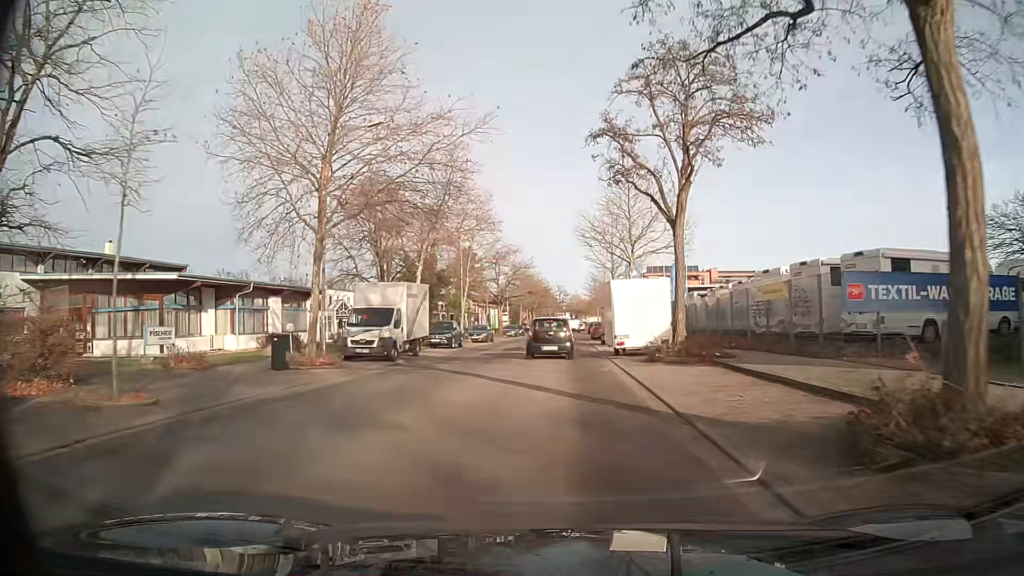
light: Day
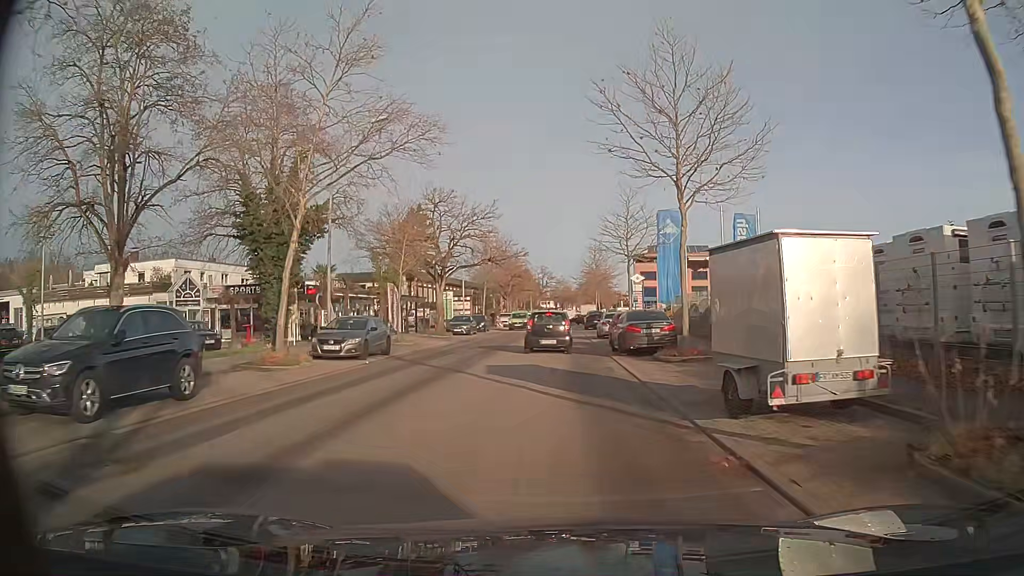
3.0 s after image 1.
(+0.3, +31.4) m; +1°
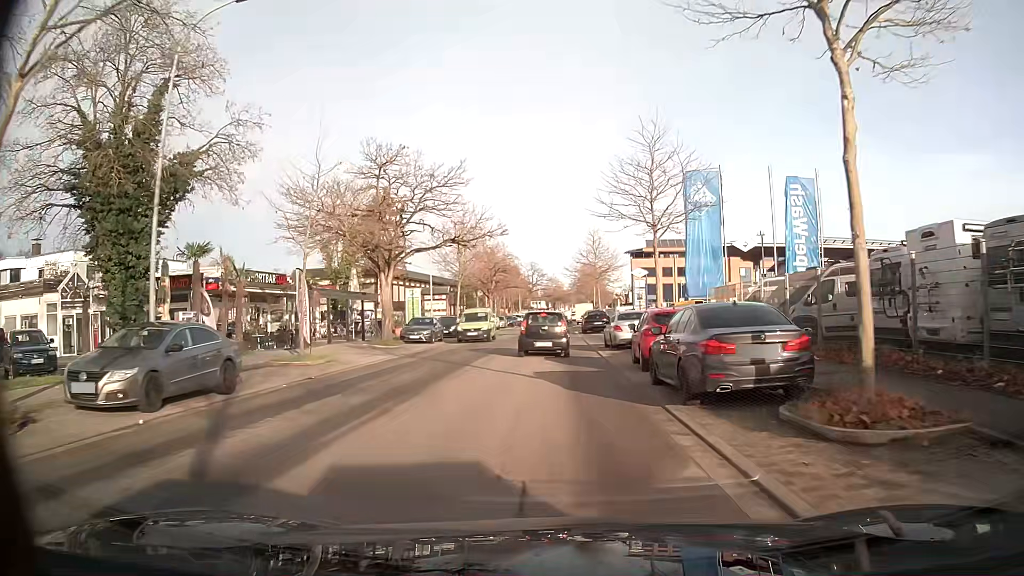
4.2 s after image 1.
(+0.1, +11.9) m; +1°
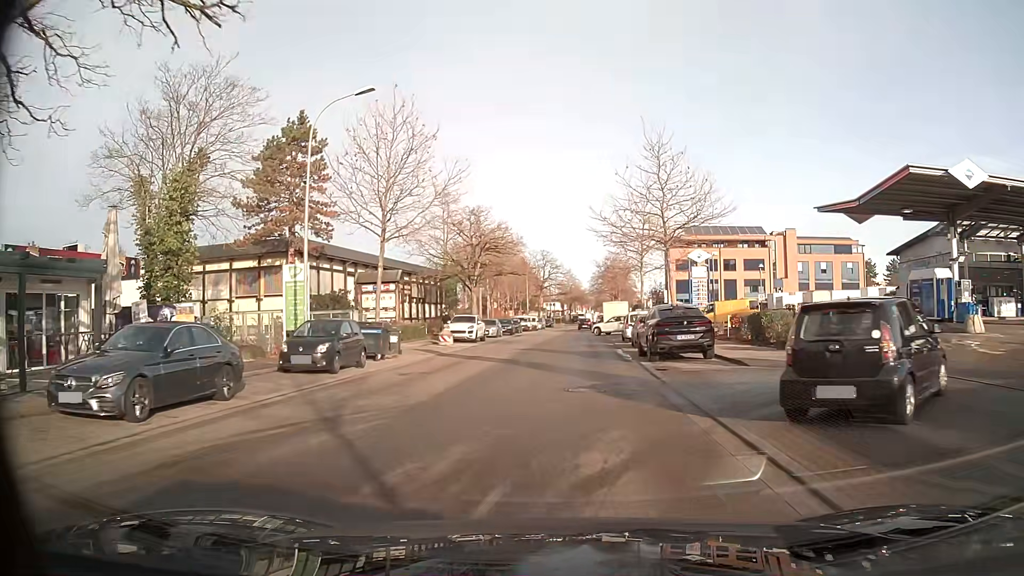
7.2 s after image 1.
(-0.2, +27.4) m; 0°
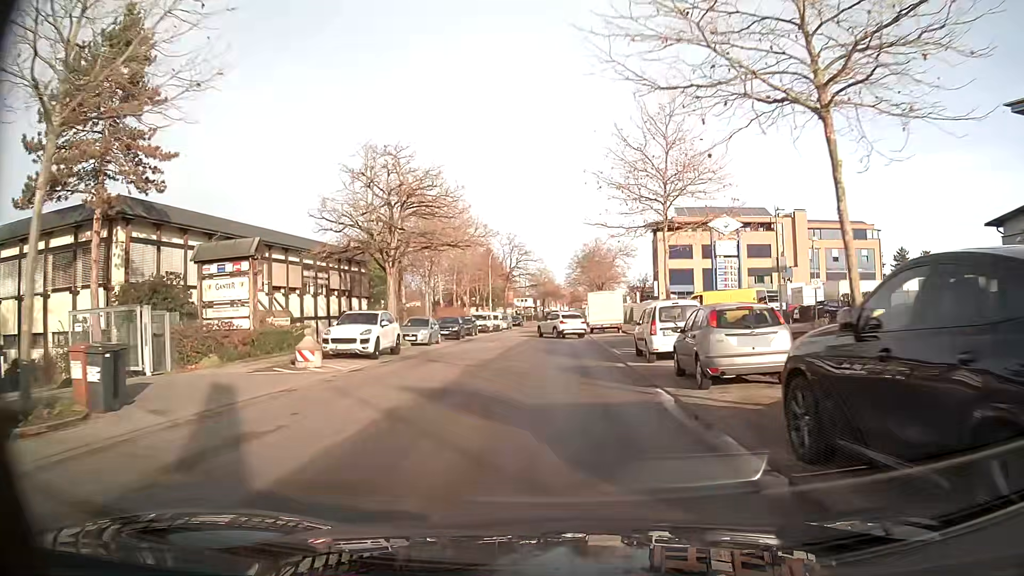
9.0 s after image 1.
(+0.2, +17.7) m; +1°
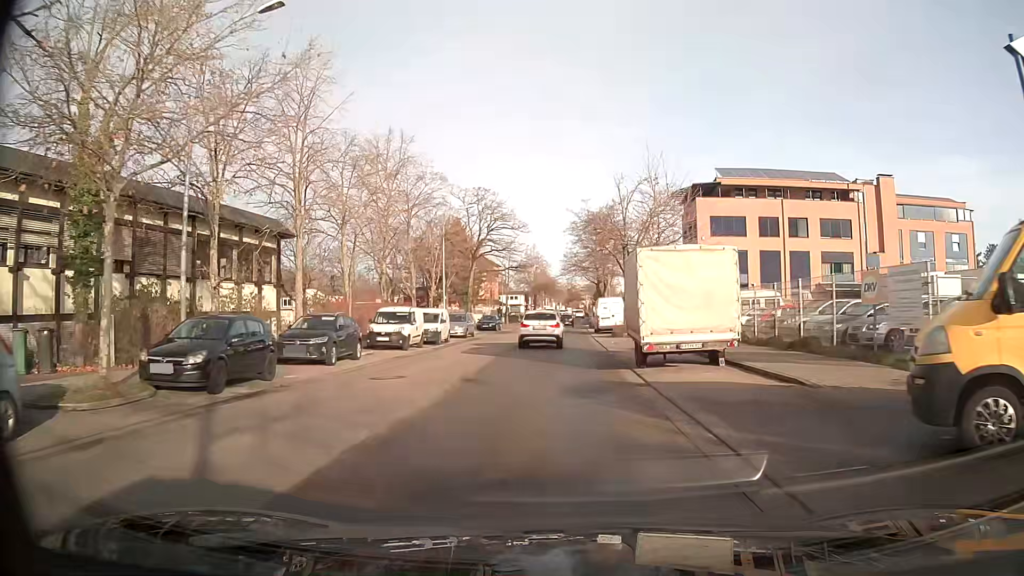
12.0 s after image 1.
(+0.3, +29.8) m; 0°
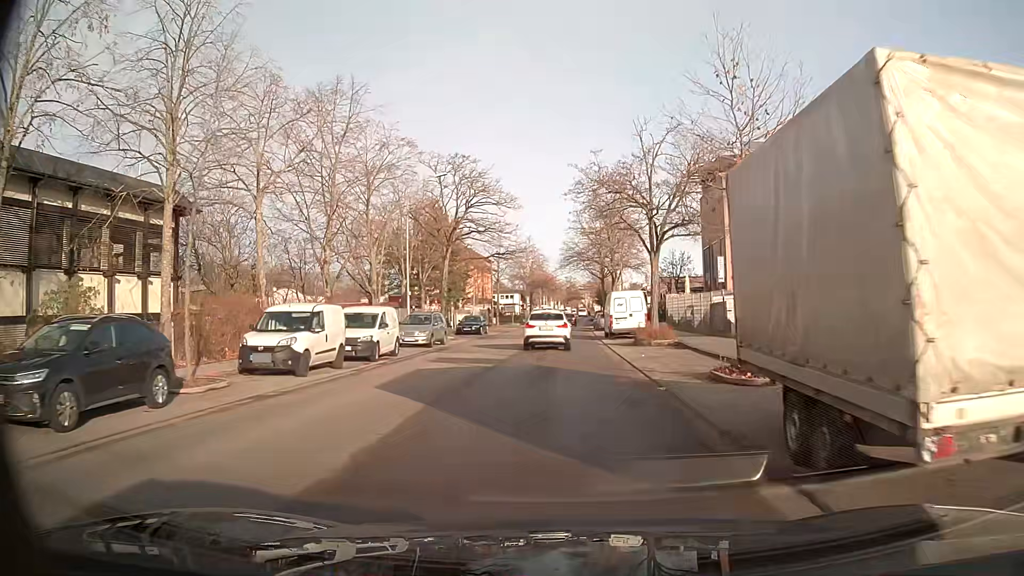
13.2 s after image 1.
(0.0, +11.7) m; 0°
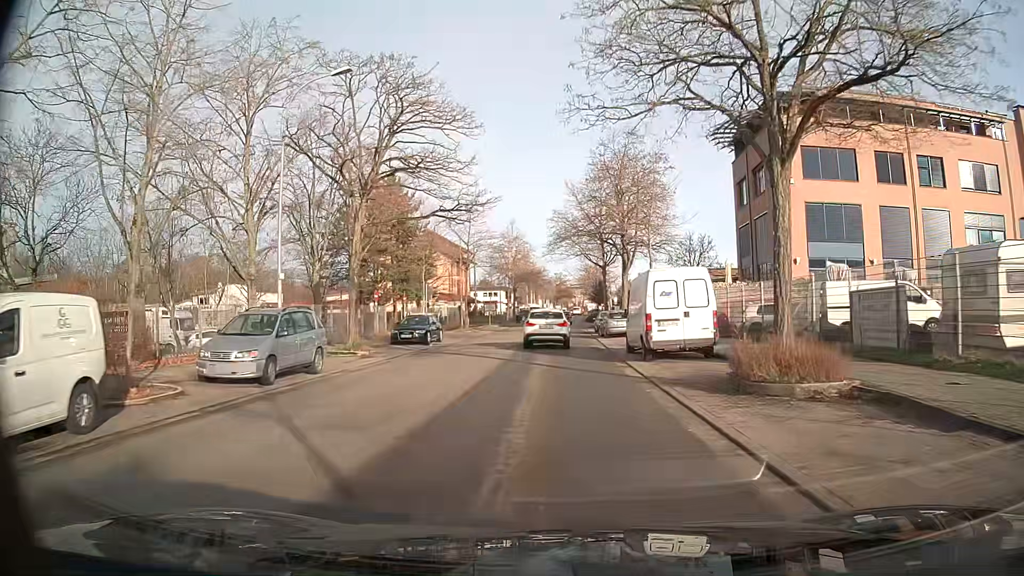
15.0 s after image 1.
(+0.1, +17.0) m; +1°
(0, +10) (0, +20) (0, +30) (0, +40) (0, +50) (+1, +60) (+1, +70) (+1, +80) (+2, +90) (+3, +100) m
